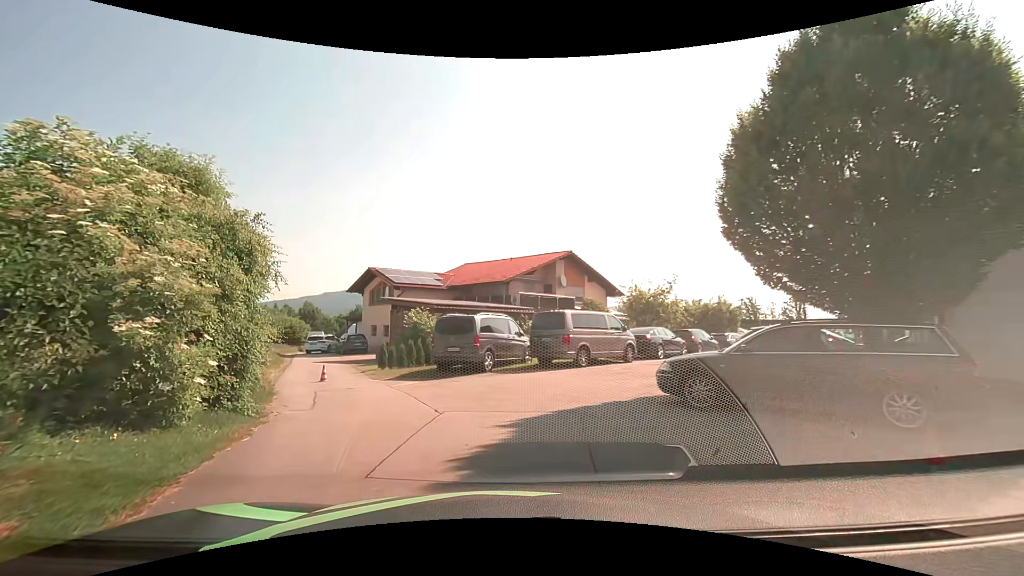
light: Day
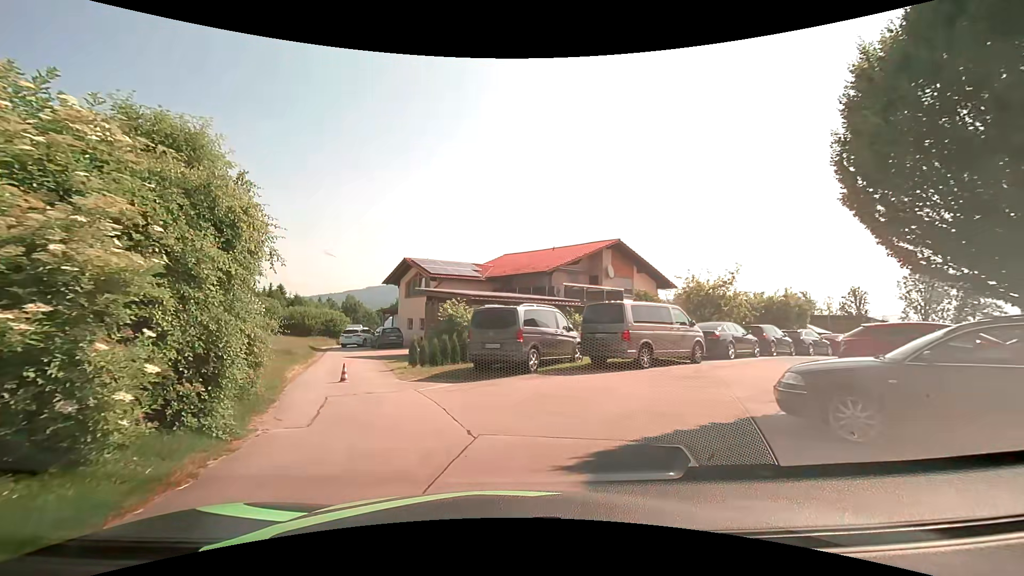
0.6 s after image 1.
(-0.1, +2.4) m; -5°
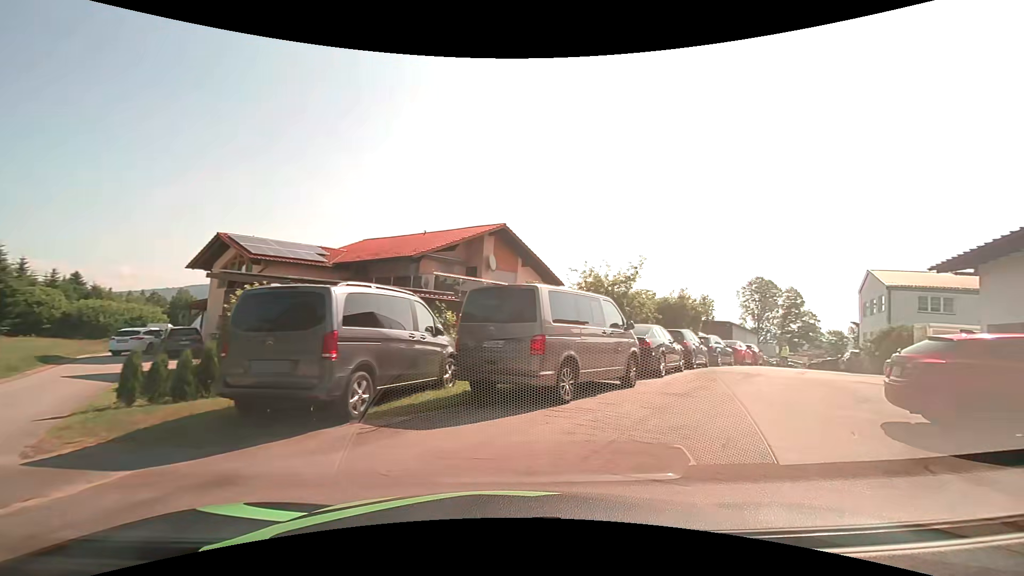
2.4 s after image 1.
(+0.3, +6.8) m; +14°
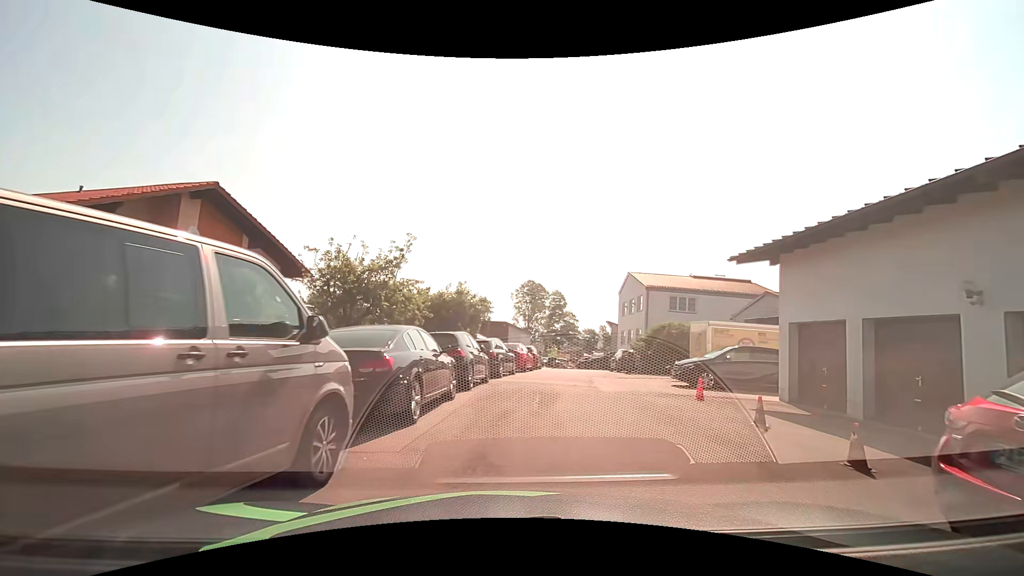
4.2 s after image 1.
(+1.4, +6.5) m; +24°
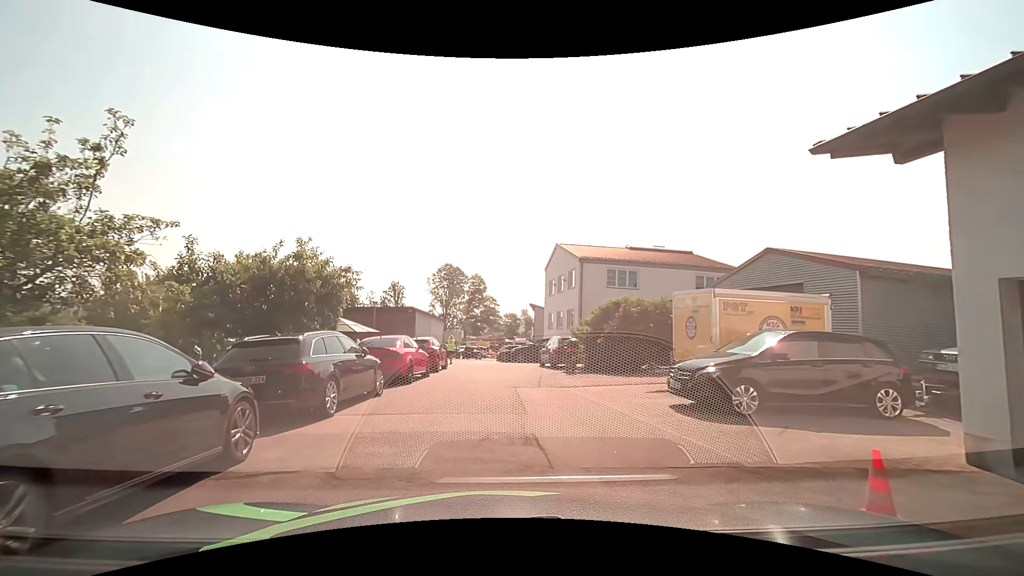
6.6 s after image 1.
(+1.2, +9.2) m; +9°
